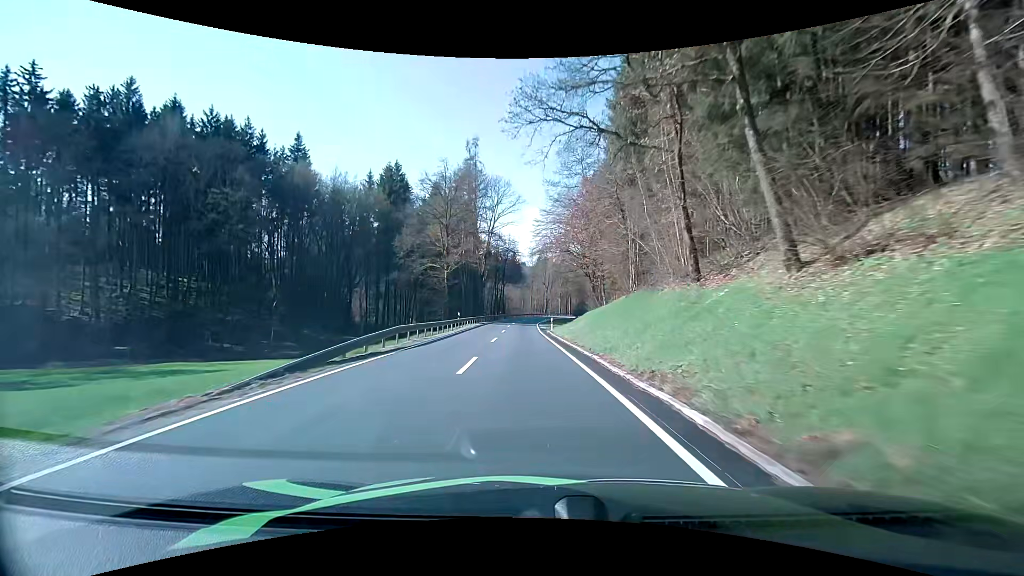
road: secondary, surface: asphalt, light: Day
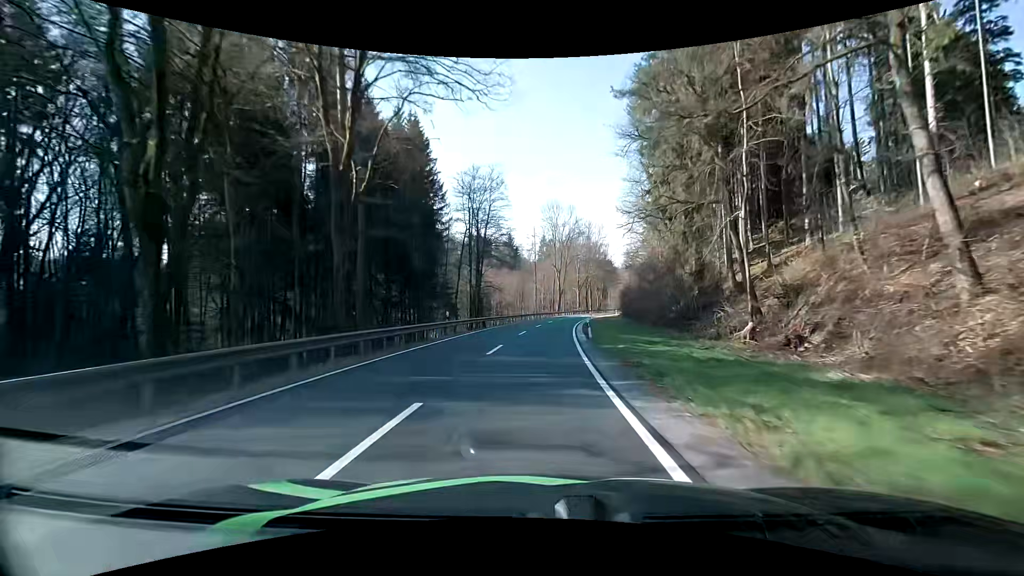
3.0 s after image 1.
(-1.3, +56.0) m; 0°
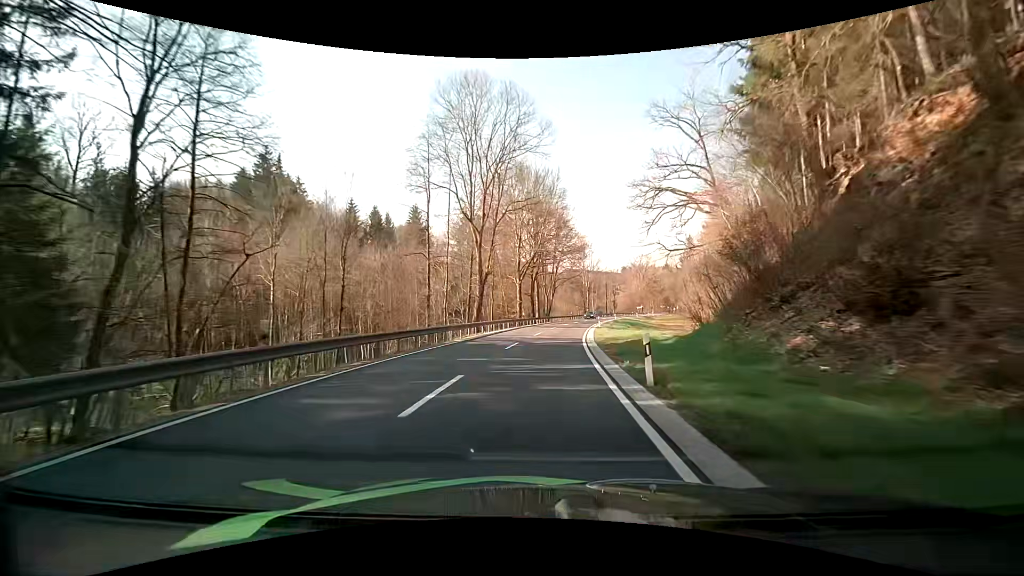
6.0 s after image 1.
(+3.0, +56.5) m; +7°
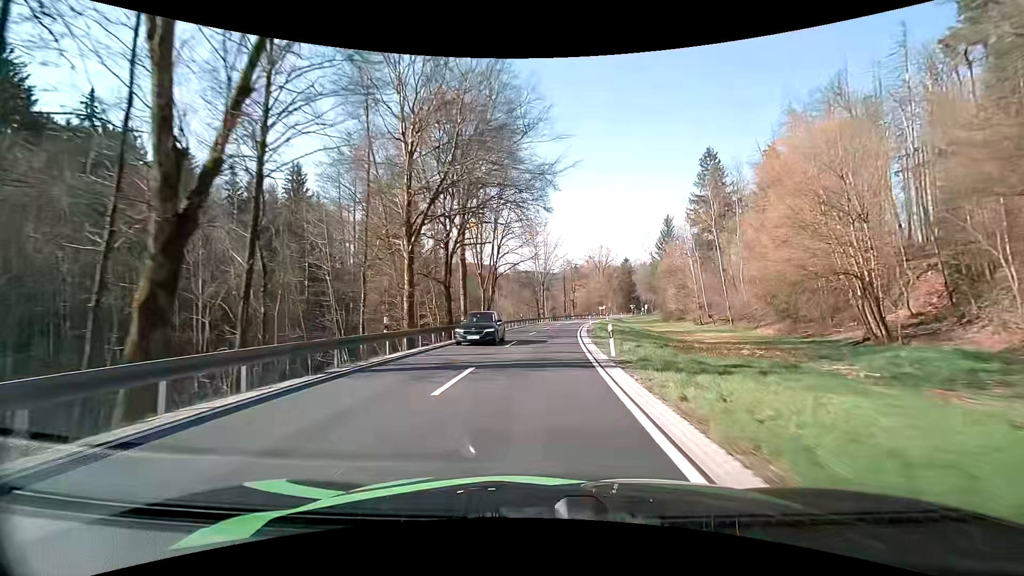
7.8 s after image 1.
(+1.8, +34.1) m; +6°
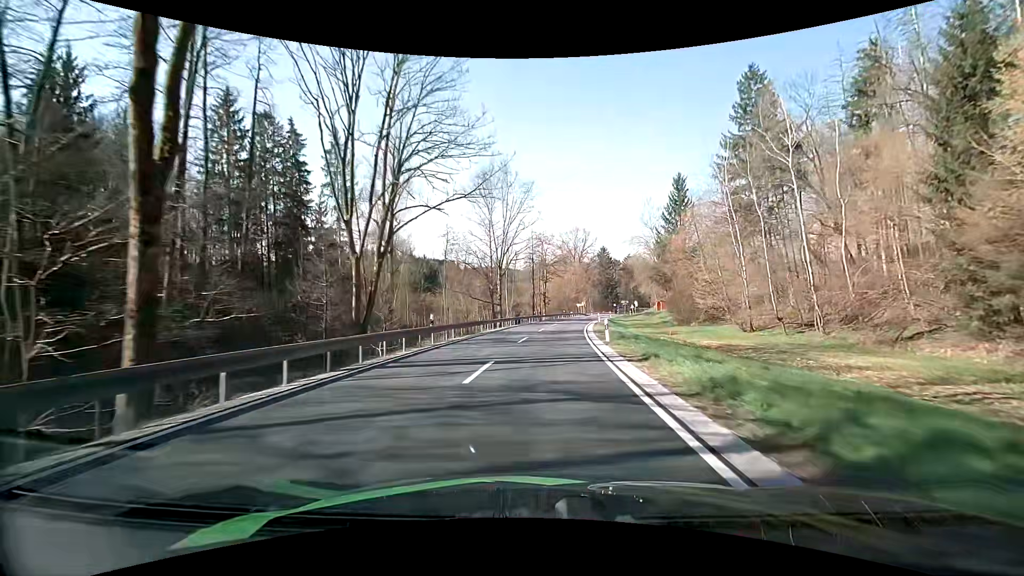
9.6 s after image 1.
(+1.3, +34.8) m; +4°
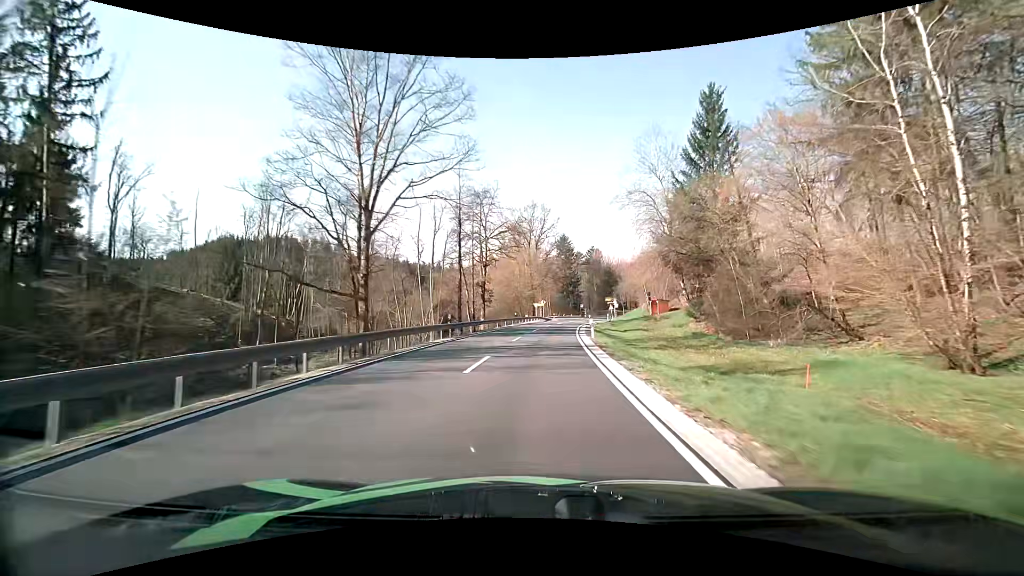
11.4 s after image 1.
(+1.8, +34.3) m; +5°
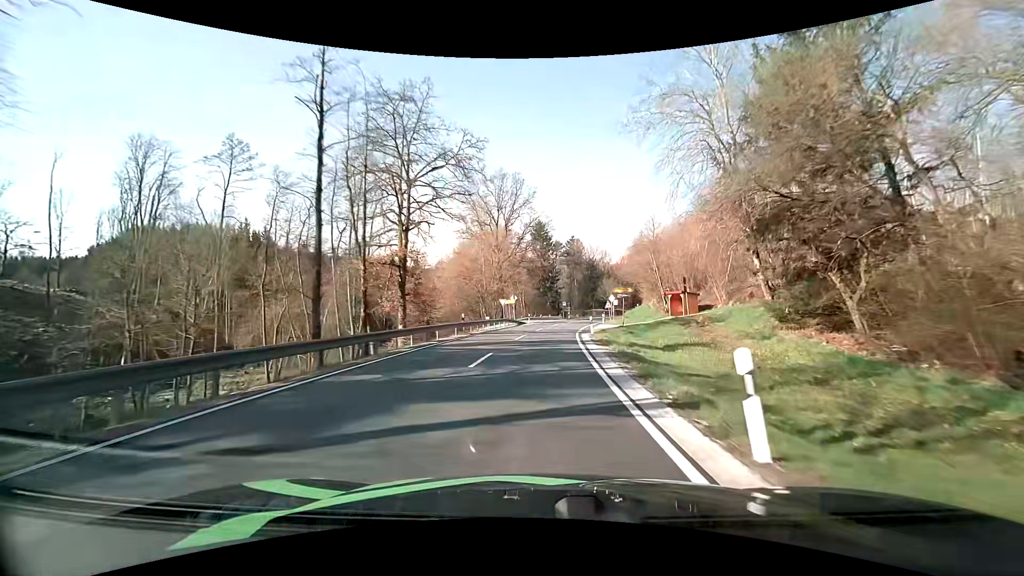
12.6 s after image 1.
(+0.7, +22.8) m; +3°
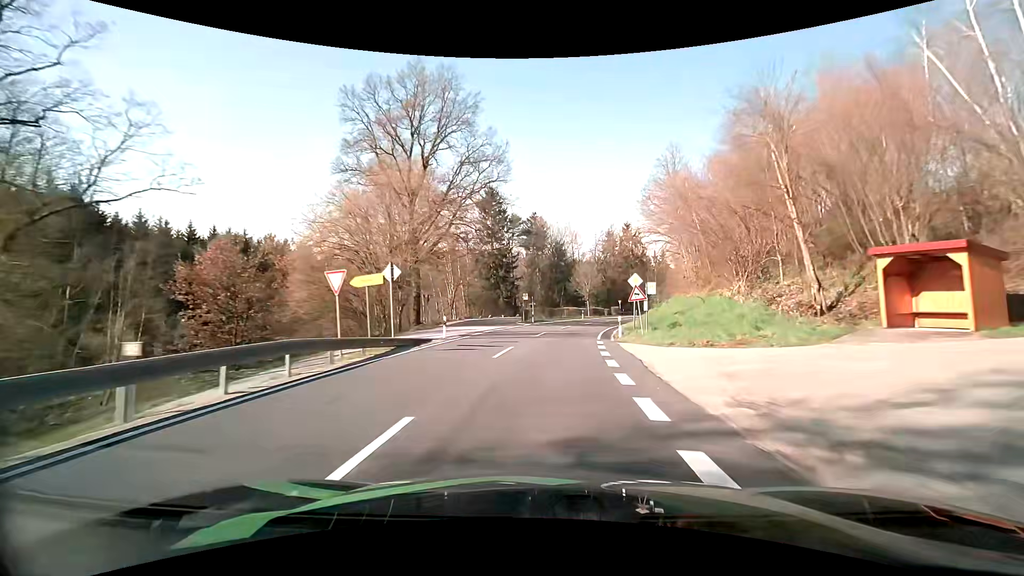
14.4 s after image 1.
(+1.4, +33.8) m; +5°
(0, +10) (+1, +20) (+2, +30) (+4, +40) (+6, +49) (+9, +59) (+12, +69) (+16, +78) (+20, +87) (+24, +96) m
